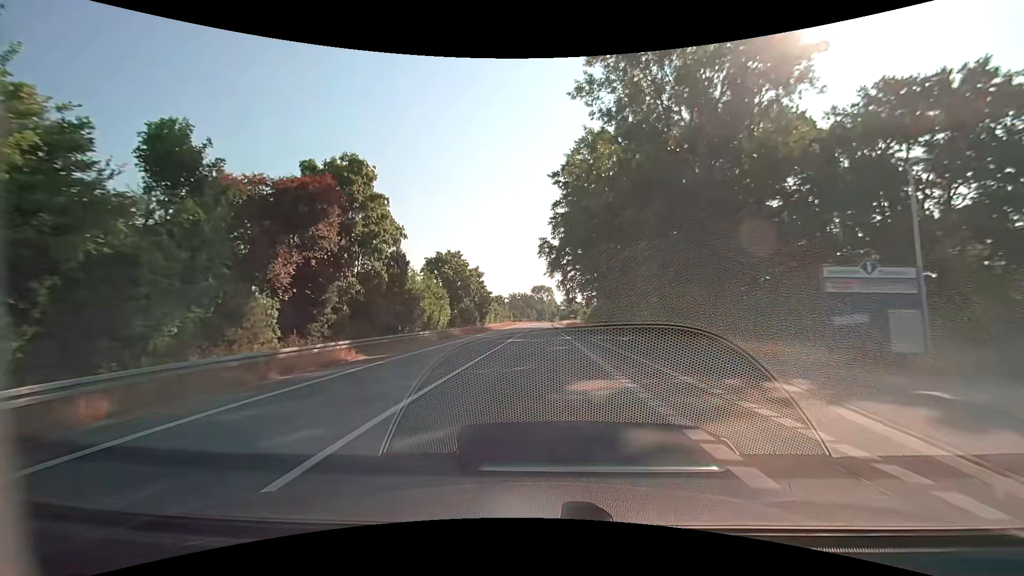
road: secondary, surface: asphalt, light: Day
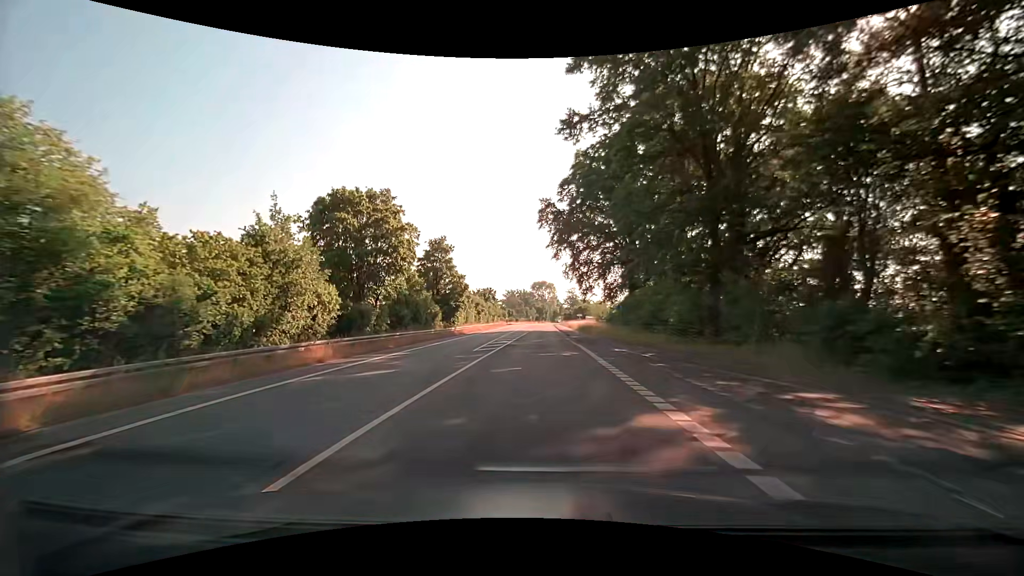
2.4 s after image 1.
(-0.1, +31.3) m; 0°
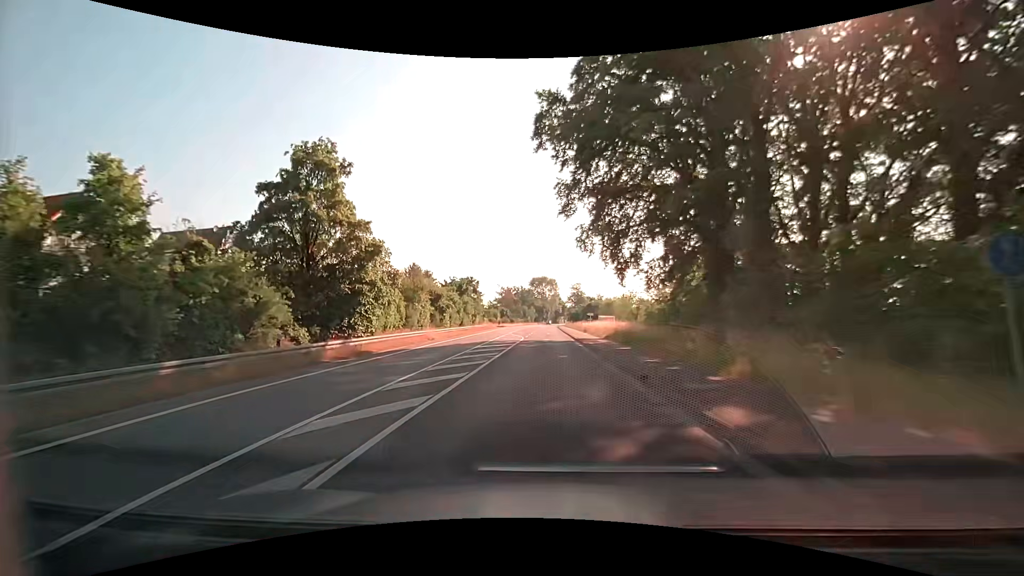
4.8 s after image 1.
(-0.1, +31.2) m; 0°
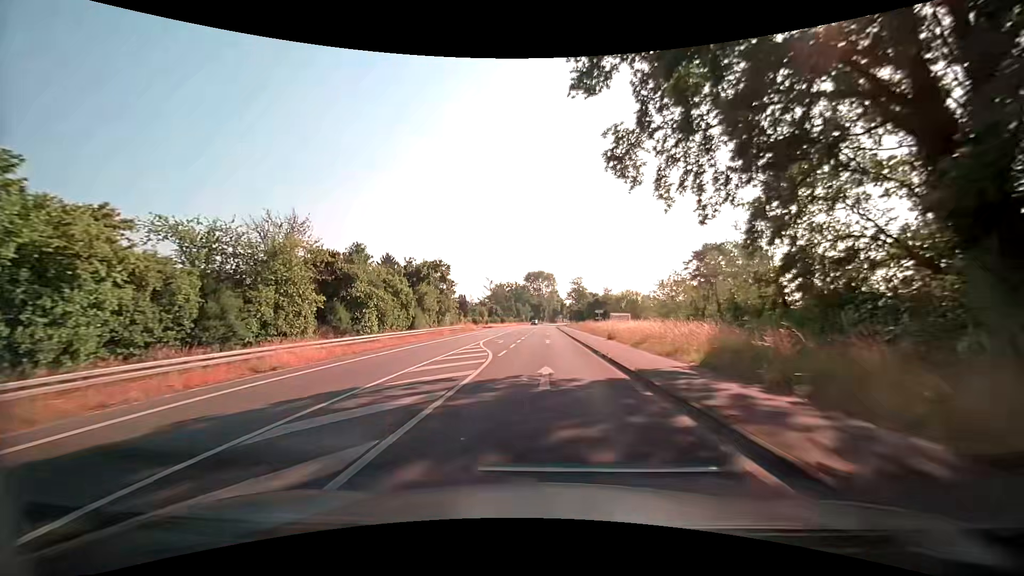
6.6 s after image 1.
(+0.2, +23.4) m; +1°
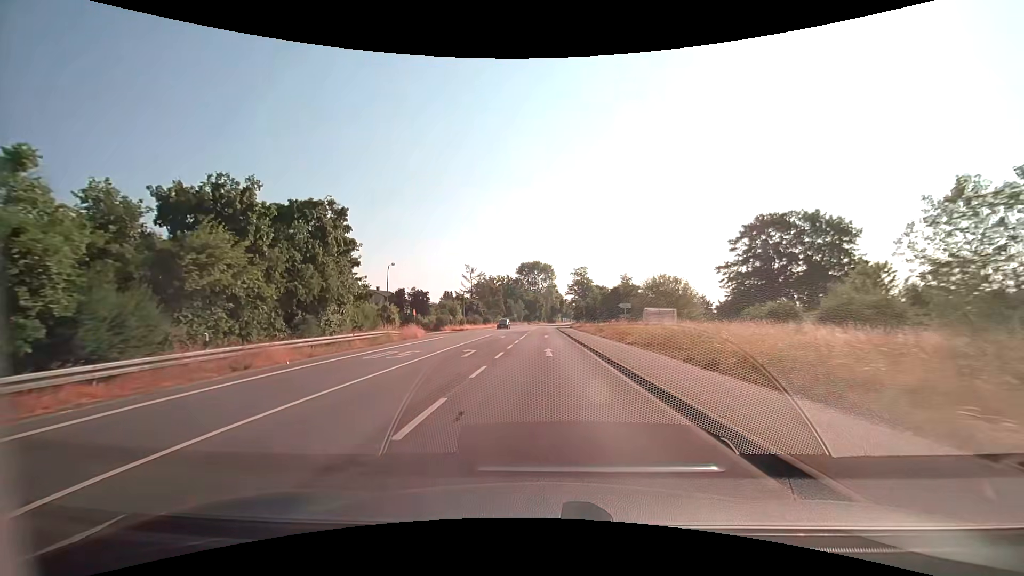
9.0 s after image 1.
(-0.1, +31.2) m; 0°
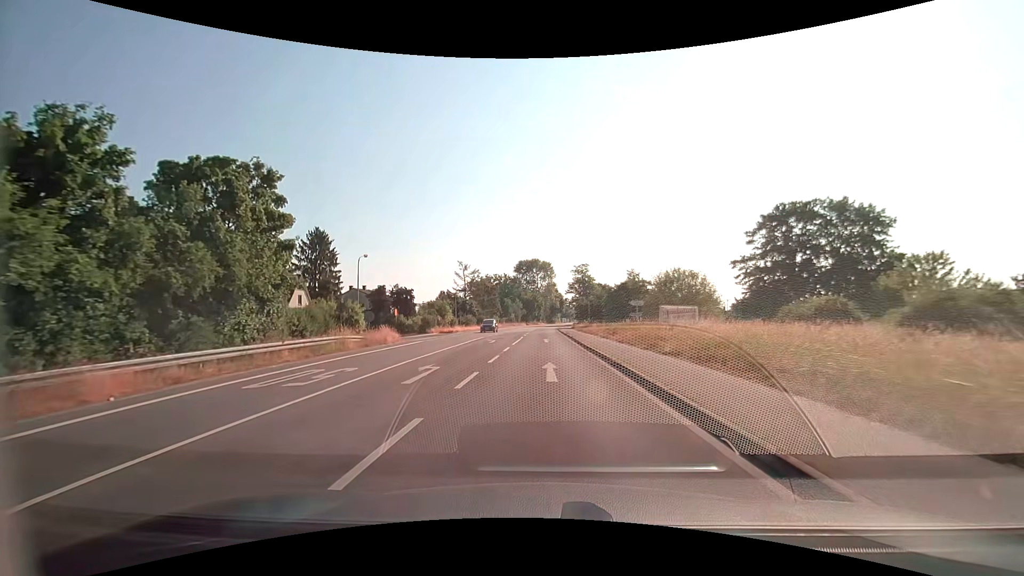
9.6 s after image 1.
(0.0, +7.8) m; 0°
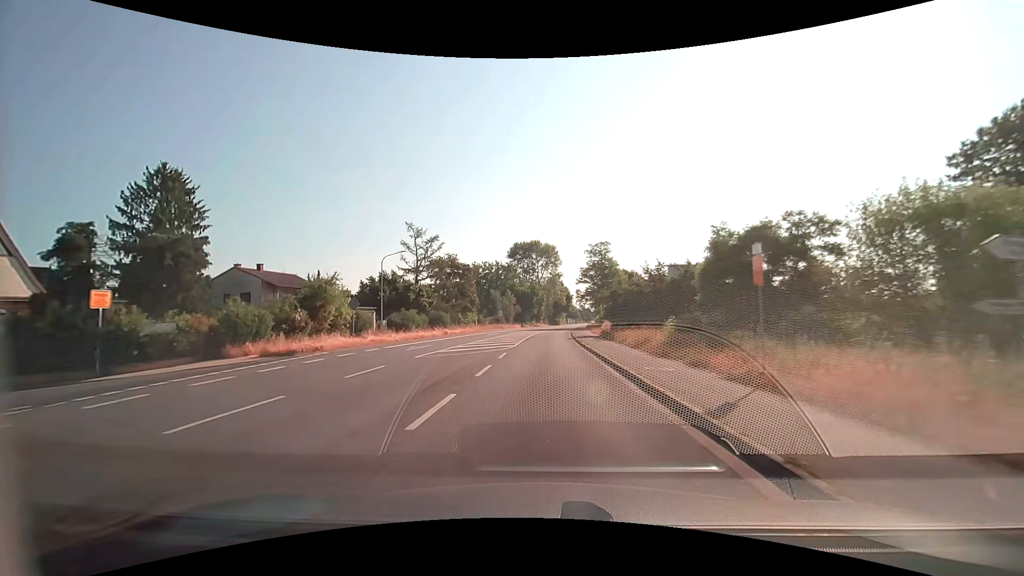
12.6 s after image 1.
(0.0, +39.1) m; 0°
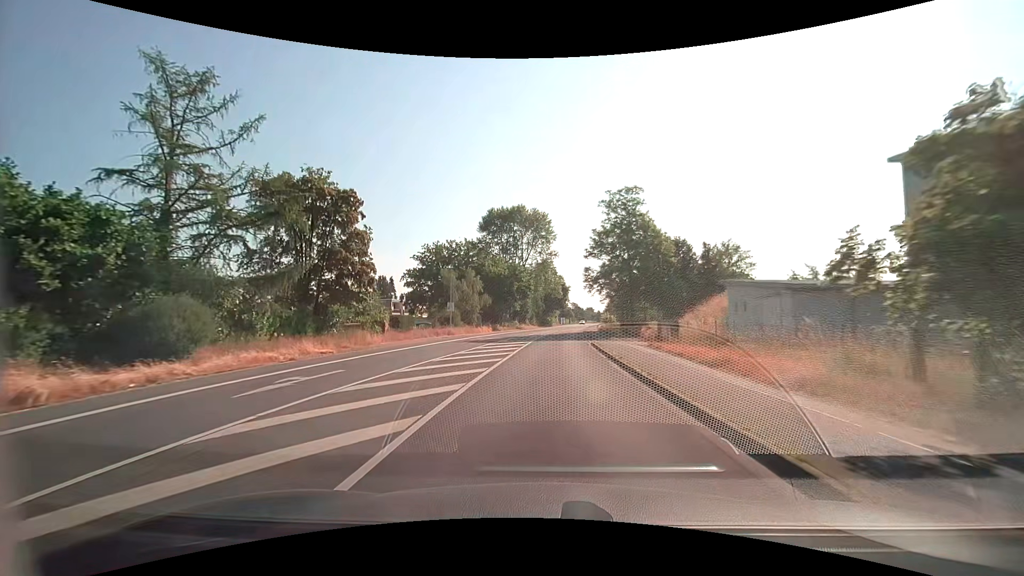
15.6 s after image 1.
(+0.3, +39.2) m; +2°
(0, +10) (0, +20) (+1, +30) (+1, +40) (+2, +50) (+3, +60) (+3, +70) (+5, +80) (+6, +90) (+7, +100) m
